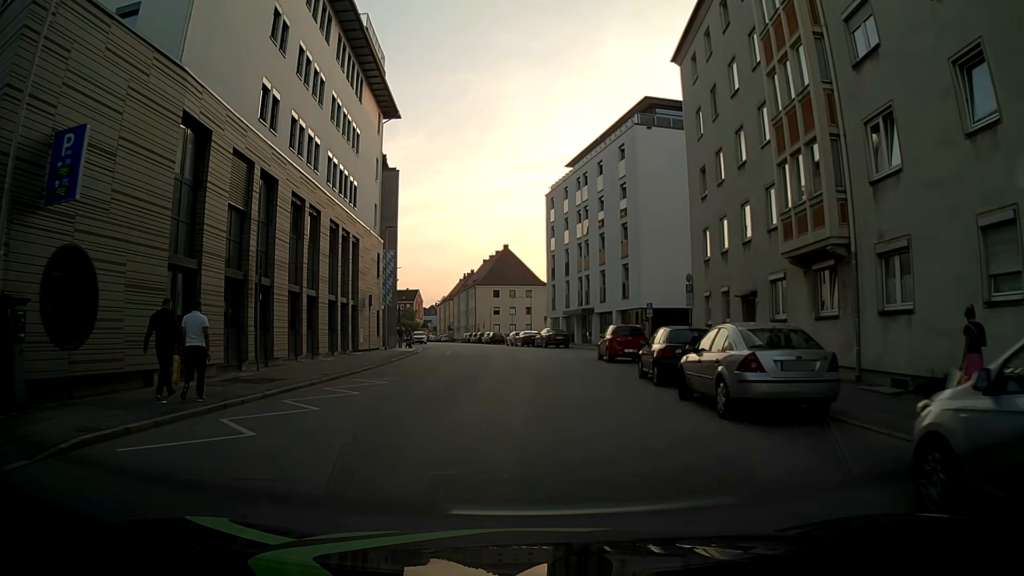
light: Day
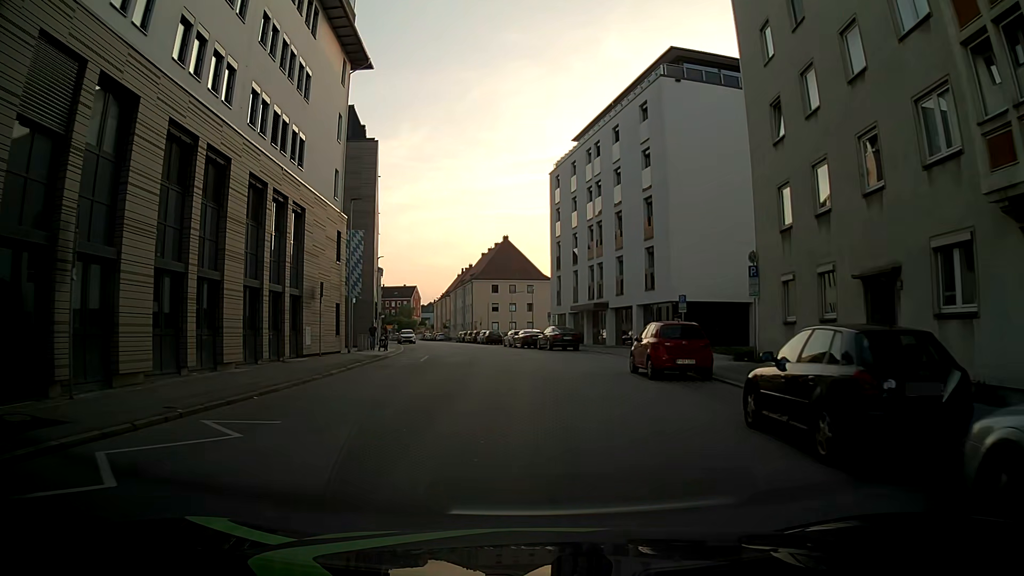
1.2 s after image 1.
(-0.1, +9.4) m; -1°
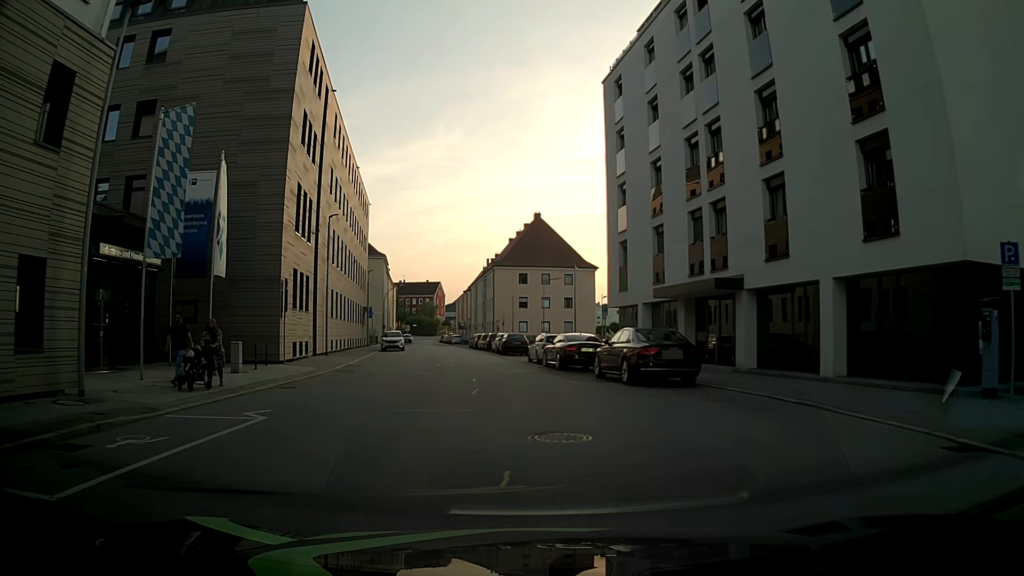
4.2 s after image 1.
(-0.3, +24.2) m; -3°
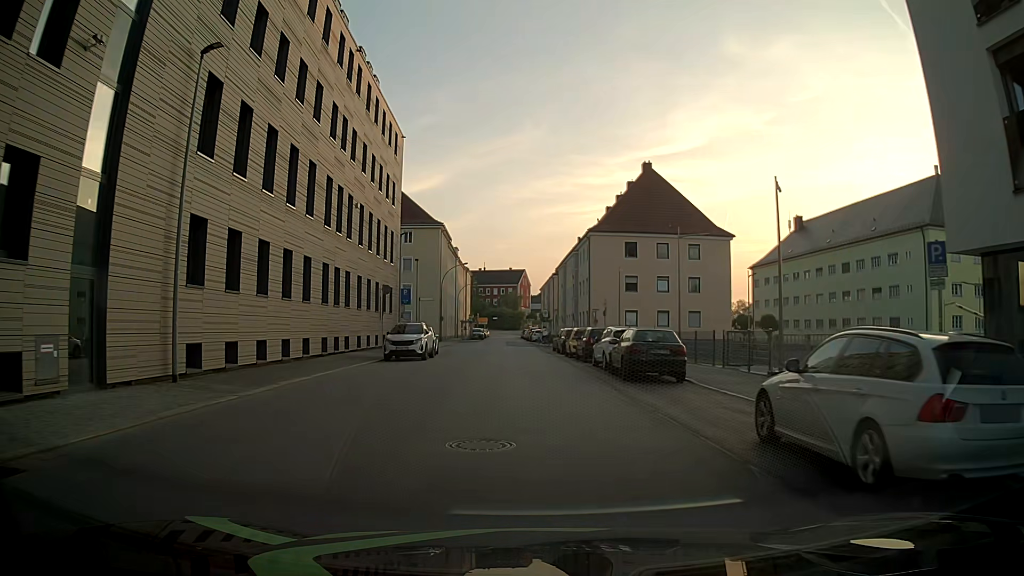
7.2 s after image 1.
(-1.9, +25.2) m; -7°
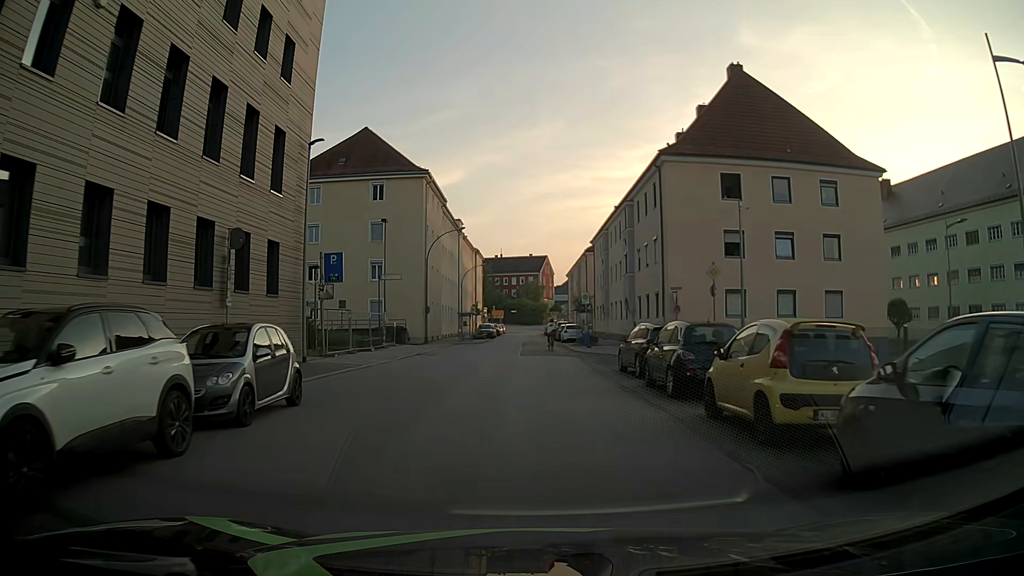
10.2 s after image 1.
(-0.7, +24.8) m; -3°
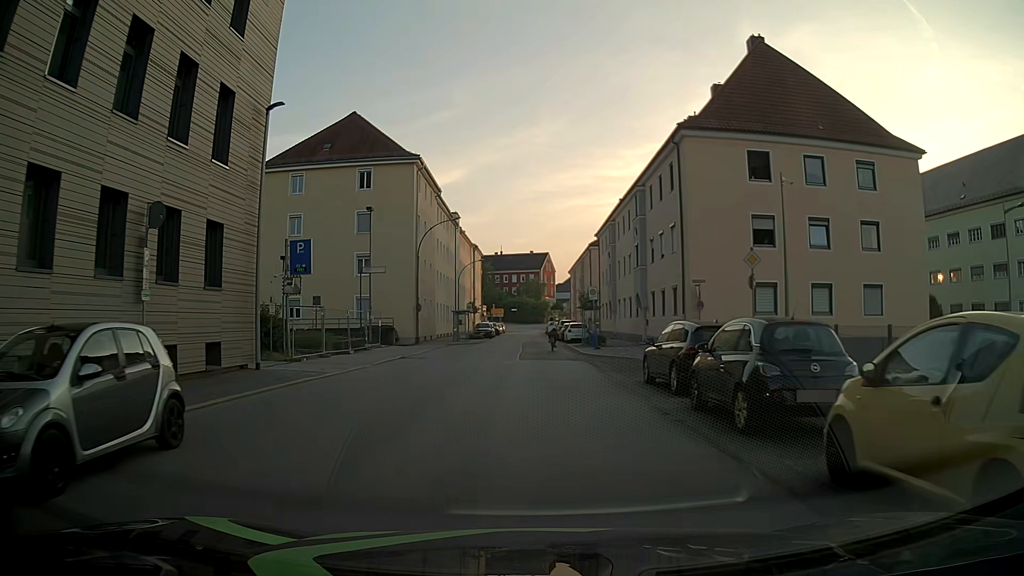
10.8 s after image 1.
(0.0, +4.4) m; +1°
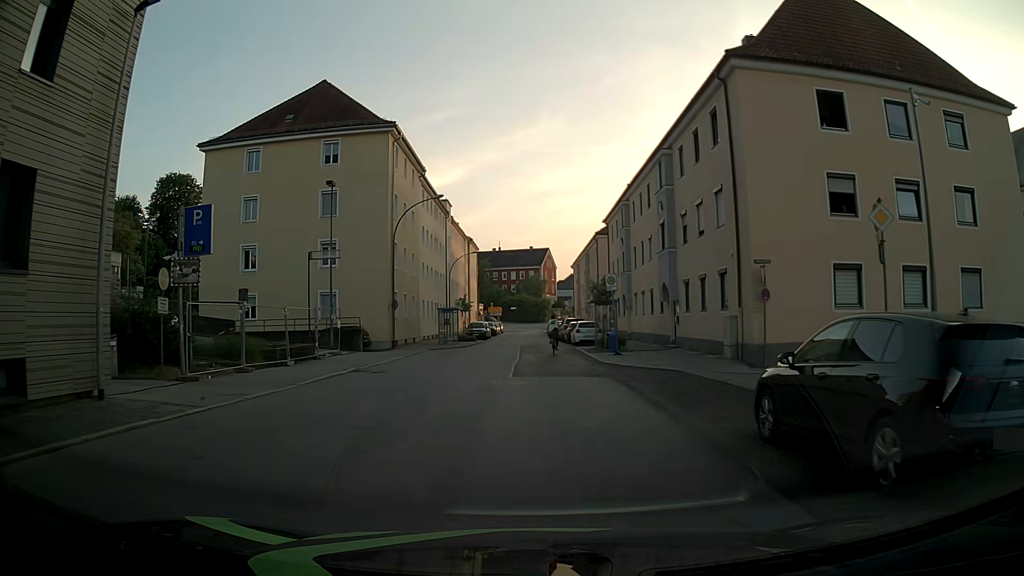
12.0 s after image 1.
(-0.1, +8.2) m; 0°
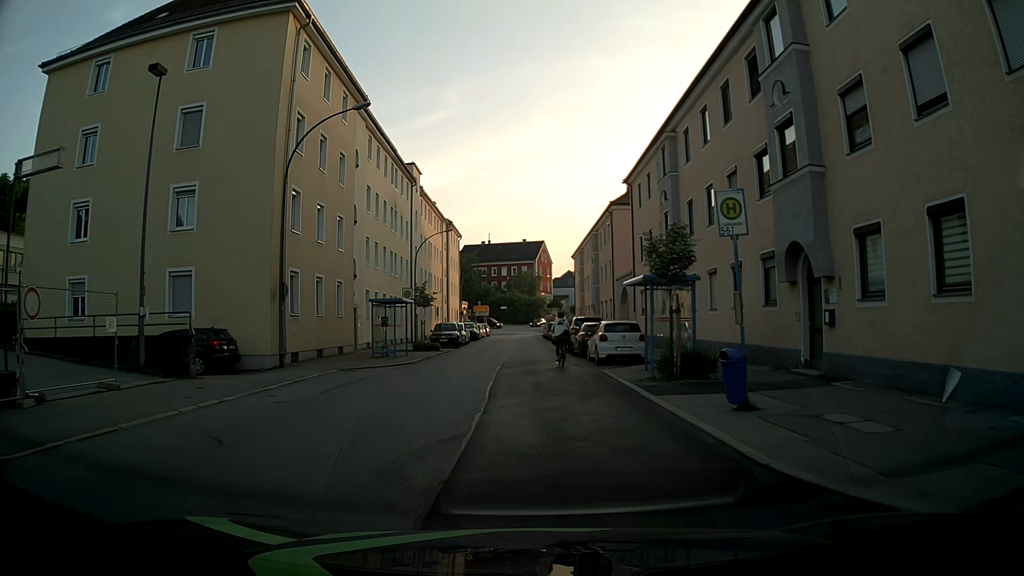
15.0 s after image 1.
(0.0, +16.9) m; 0°
